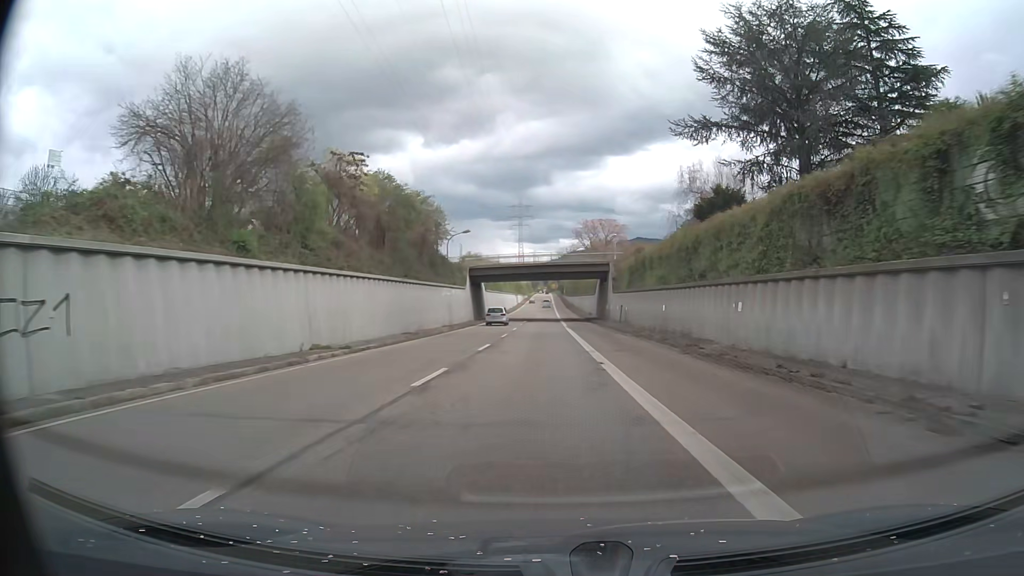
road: trunk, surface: asphalt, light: Day
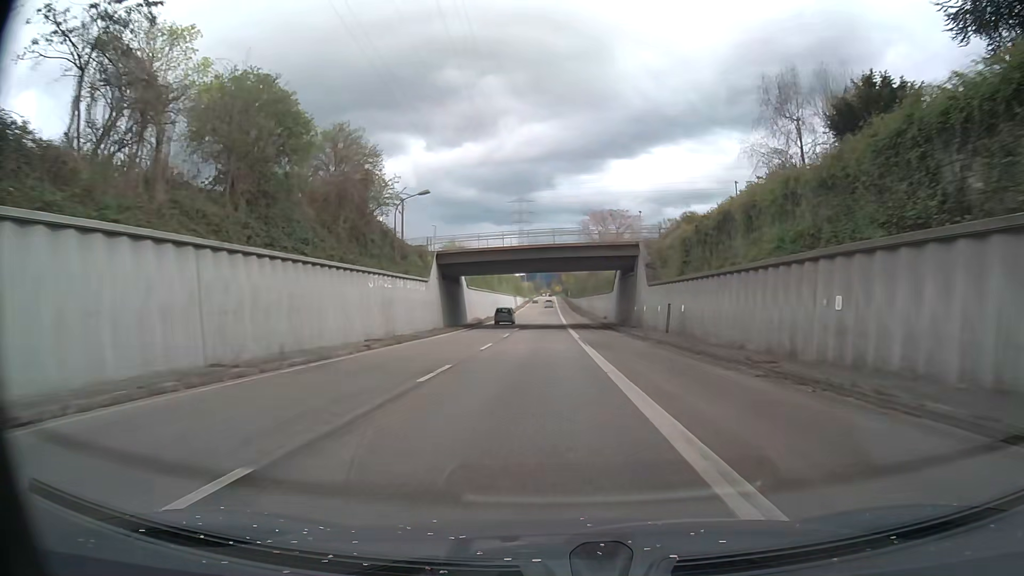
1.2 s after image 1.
(0.0, +23.1) m; 0°
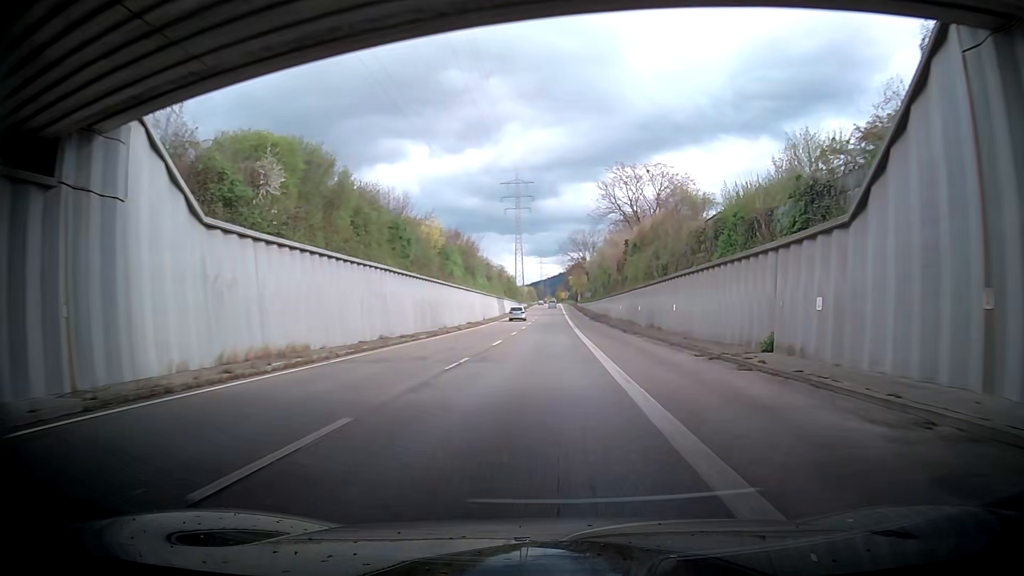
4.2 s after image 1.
(-0.1, +57.1) m; 0°
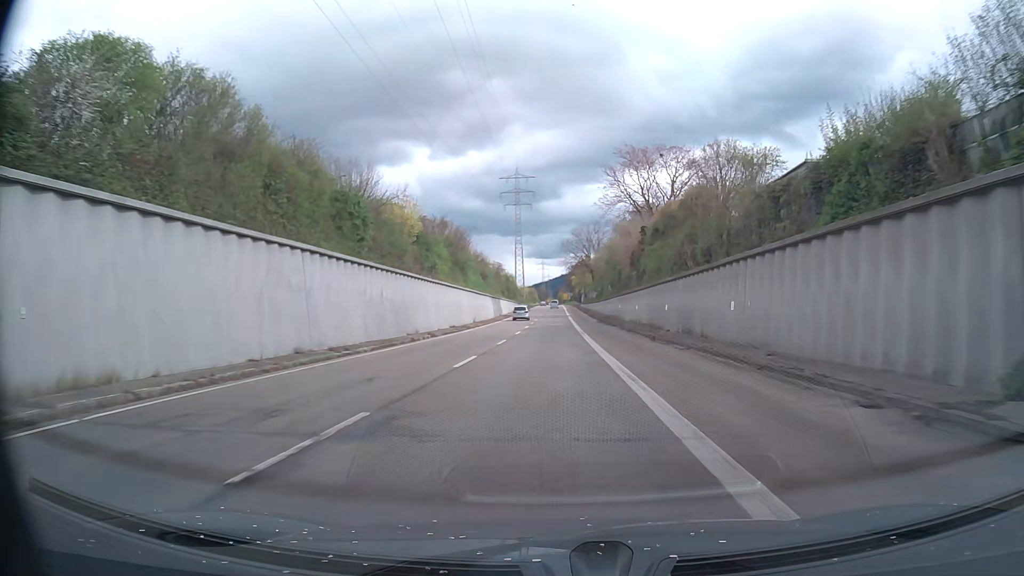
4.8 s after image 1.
(-0.4, +11.4) m; -2°
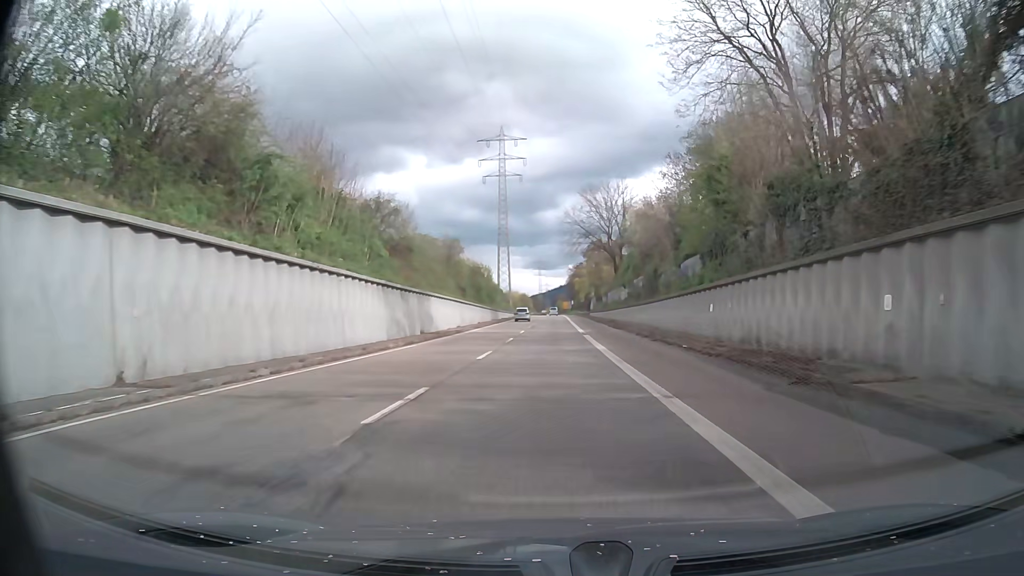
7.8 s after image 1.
(+1.4, +56.9) m; +2°
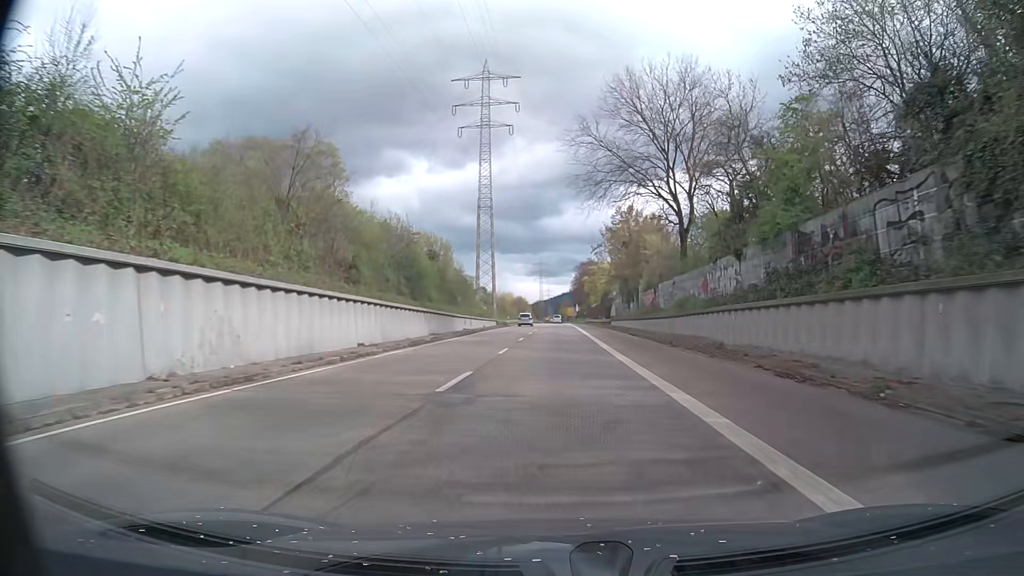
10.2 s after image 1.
(-0.2, +44.5) m; 0°
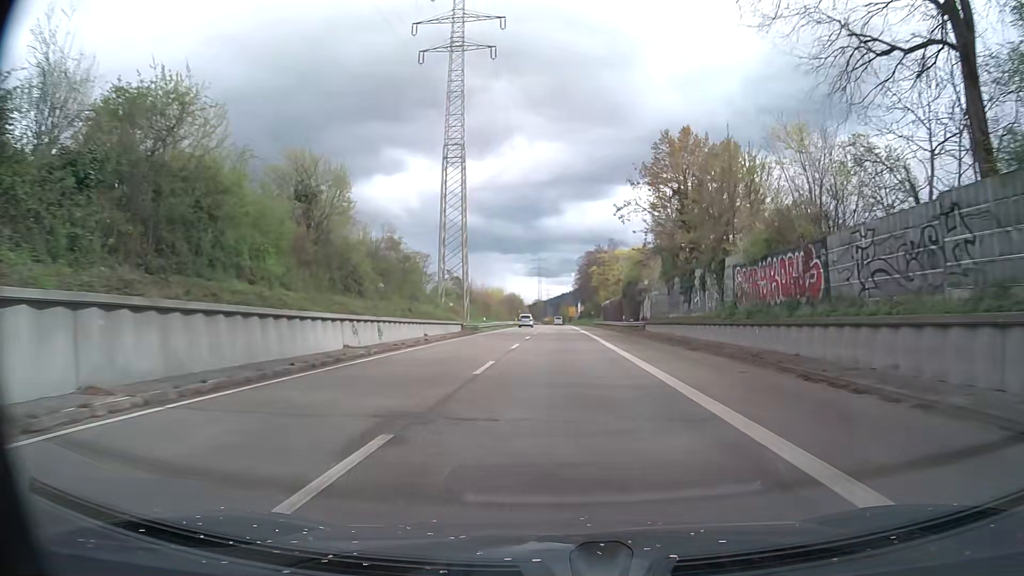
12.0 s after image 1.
(0.0, +32.7) m; 0°
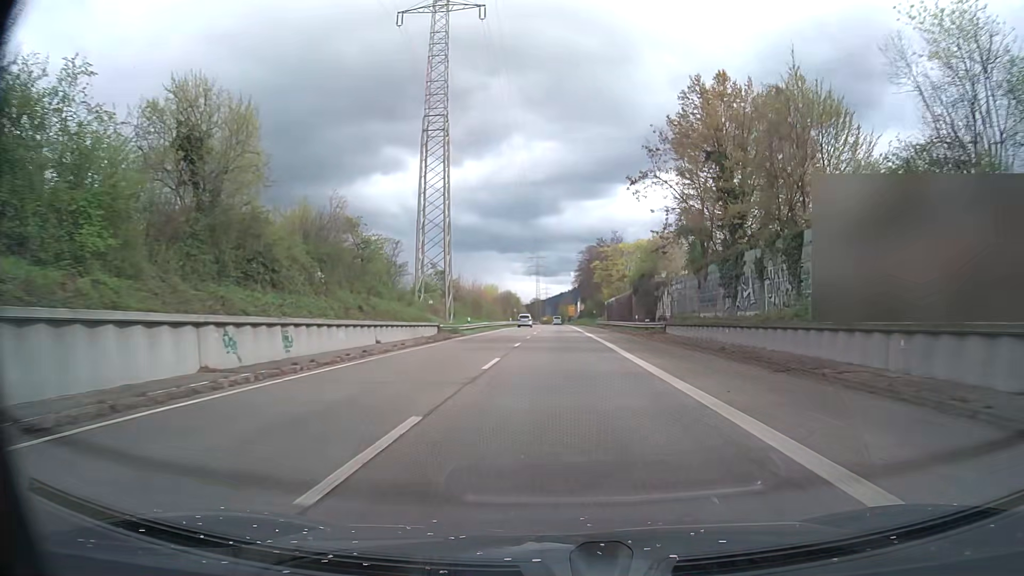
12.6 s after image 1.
(0.0, +10.6) m; 0°
(0, +10) (0, +20) (0, +30) (0, +40) (+1, +50) (+1, +60) (+1, +70) (+1, +80) (+1, +90) (+1, +100) m
